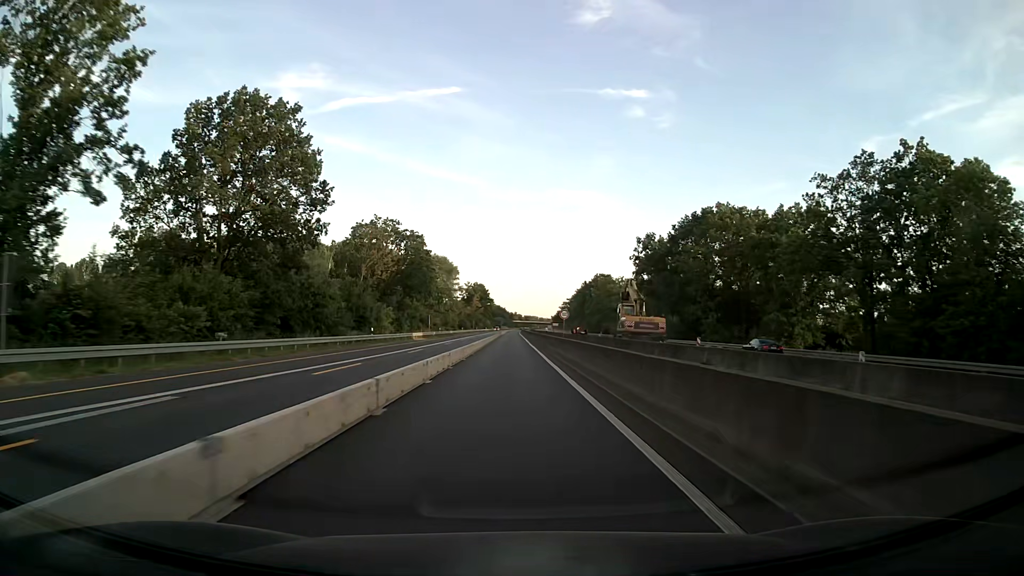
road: motorway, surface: asphalt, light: Day
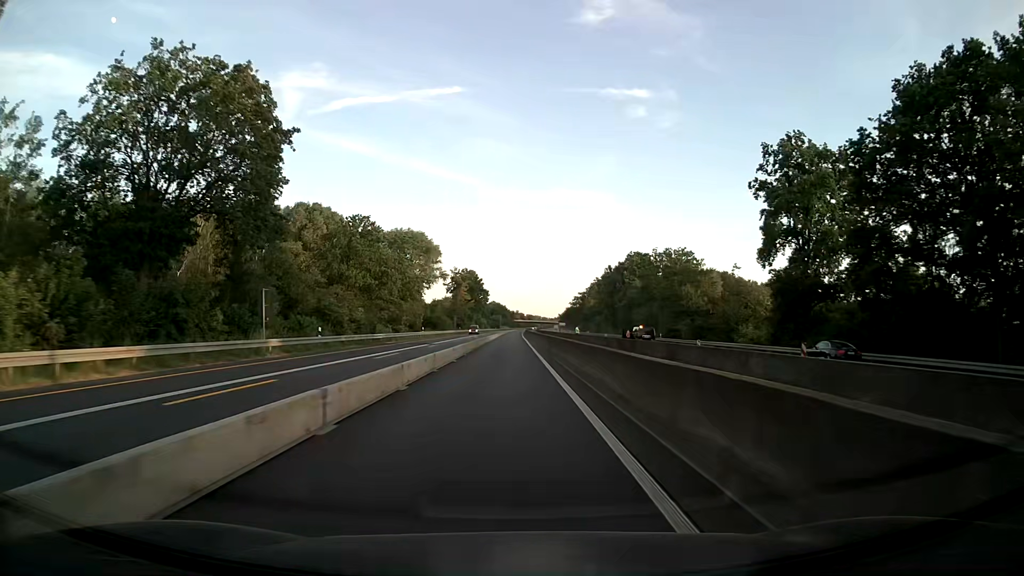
(+0.2, +62.4) m; 0°
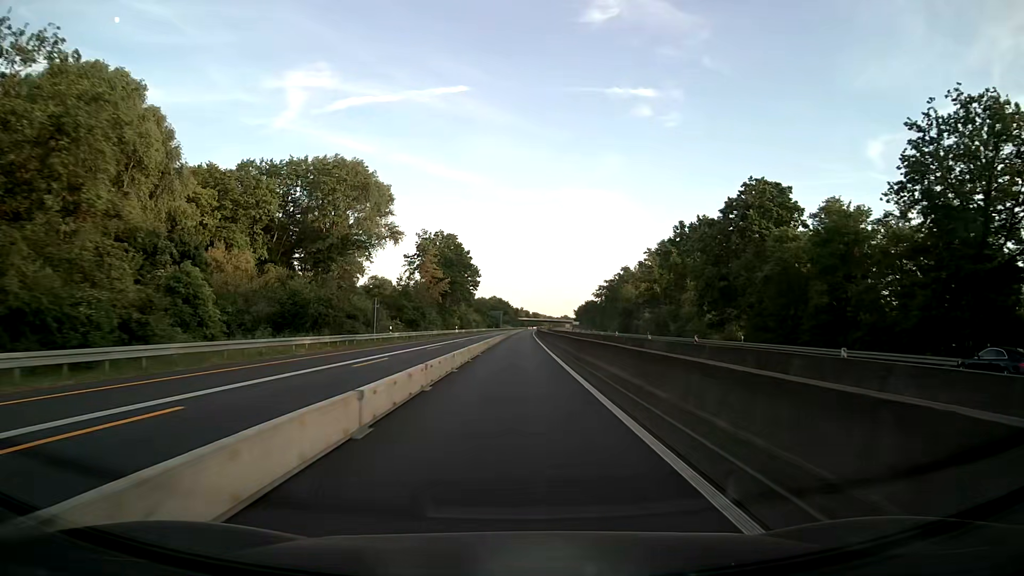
(-0.6, +78.6) m; 0°
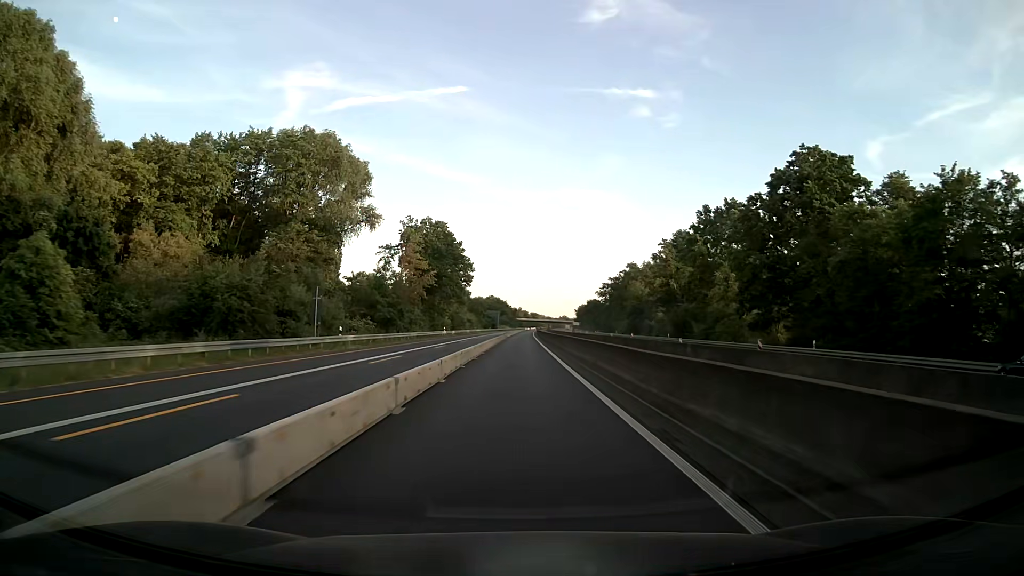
(0.0, +15.8) m; 0°
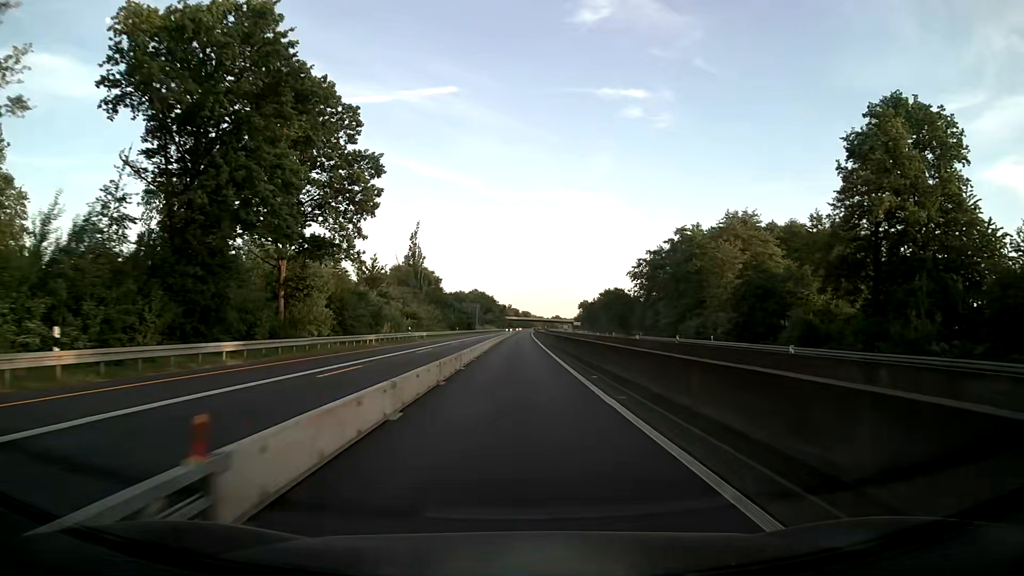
(+0.6, +79.0) m; +1°
(0, +10) (0, +20) (0, +30) (0, +40) (0, +50) (0, +60) (0, +70) (0, +80) (+1, +90) (+1, +100) m
